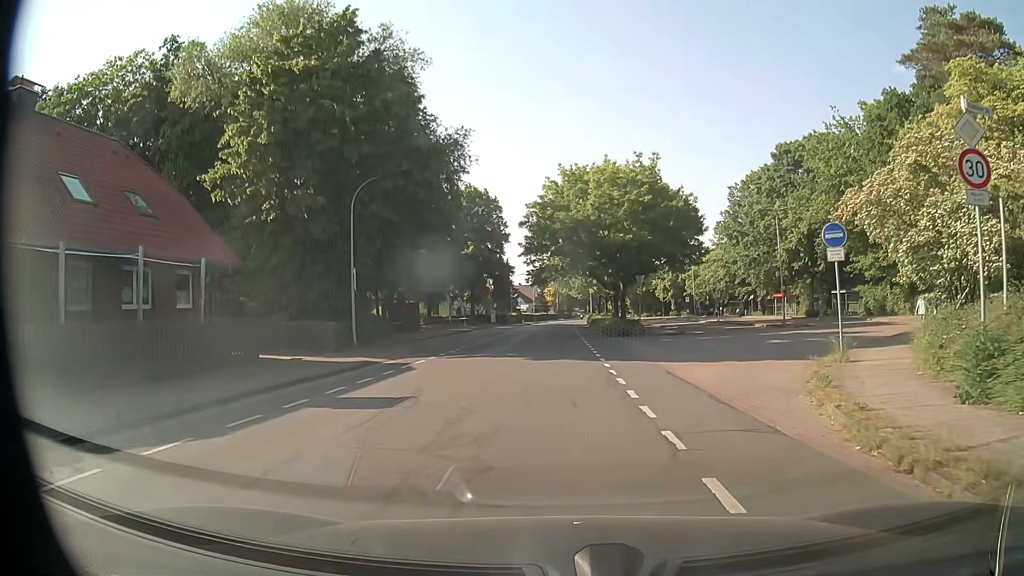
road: unclassified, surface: asphalt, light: Day
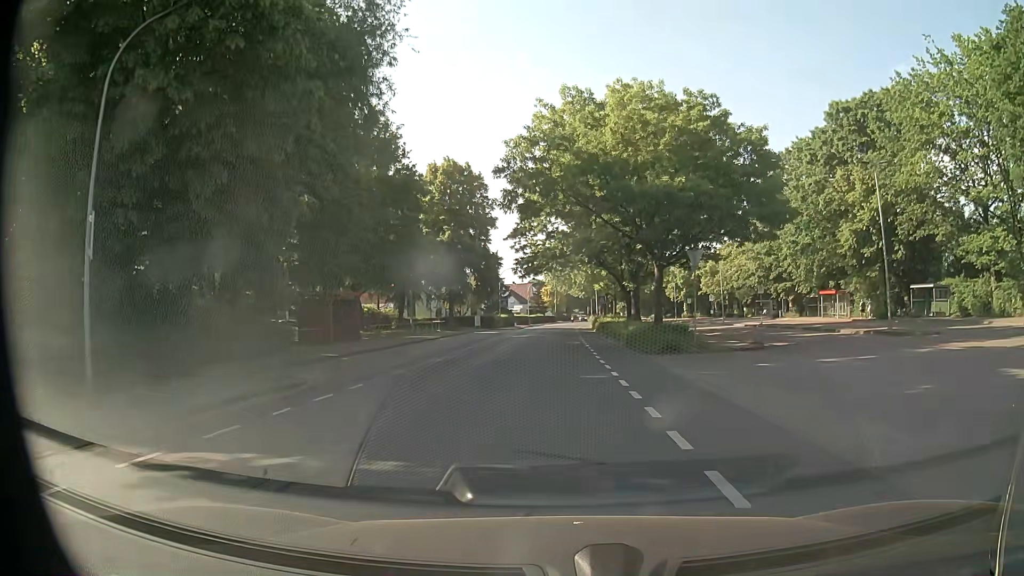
(+0.1, +17.1) m; 0°
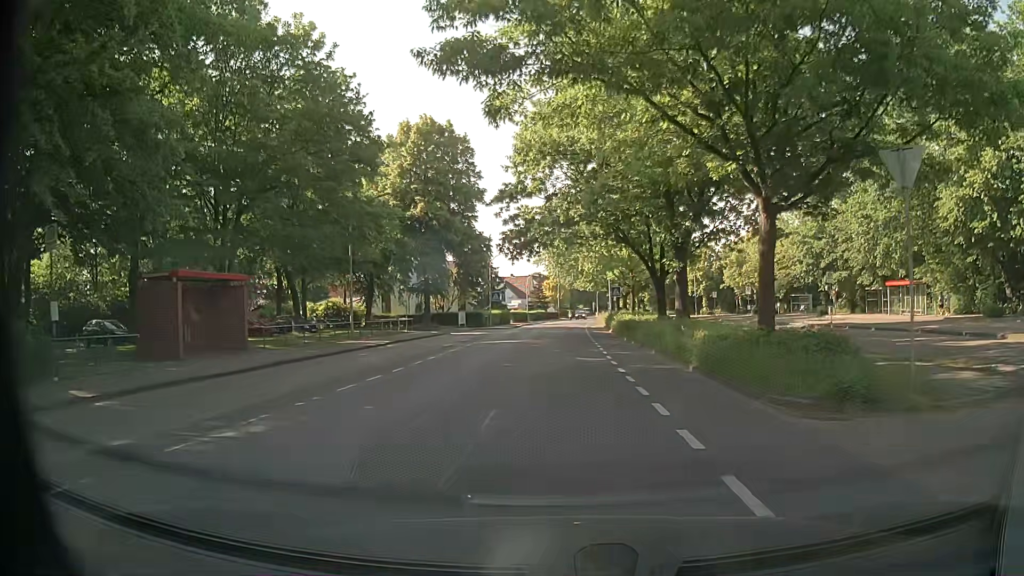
(0.0, +15.3) m; +1°
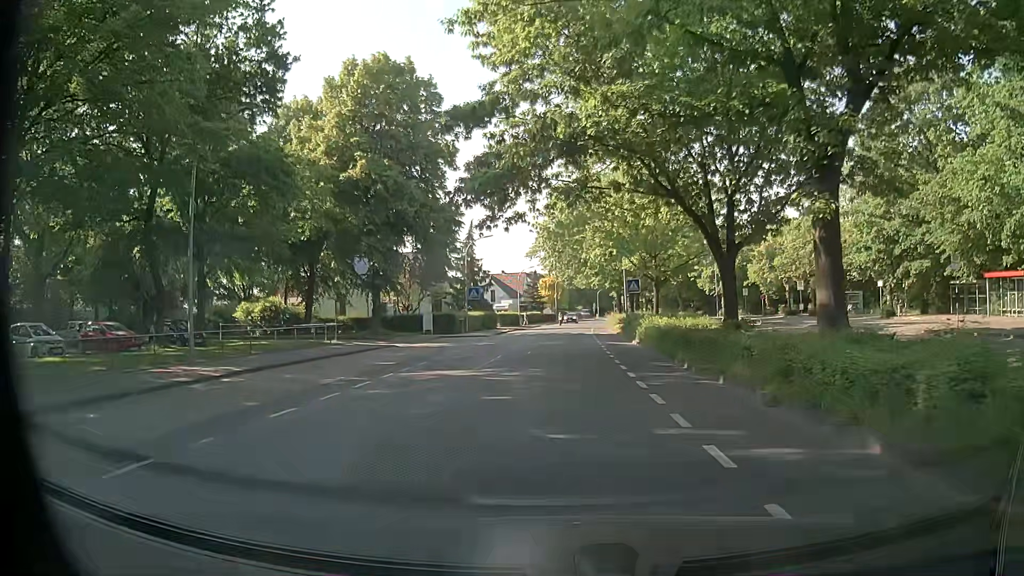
(-0.3, +15.9) m; -1°
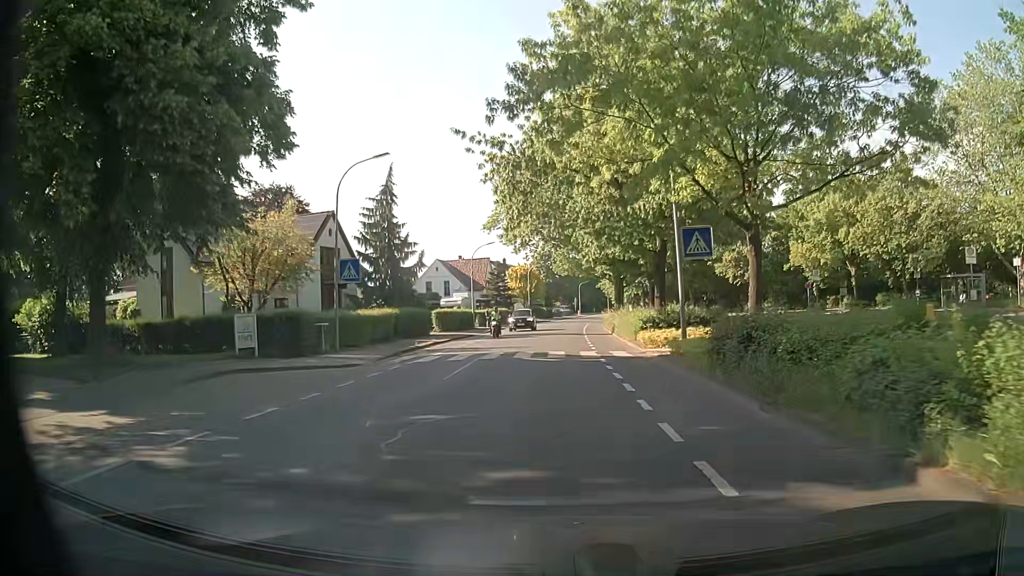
(+0.4, +26.4) m; +2°
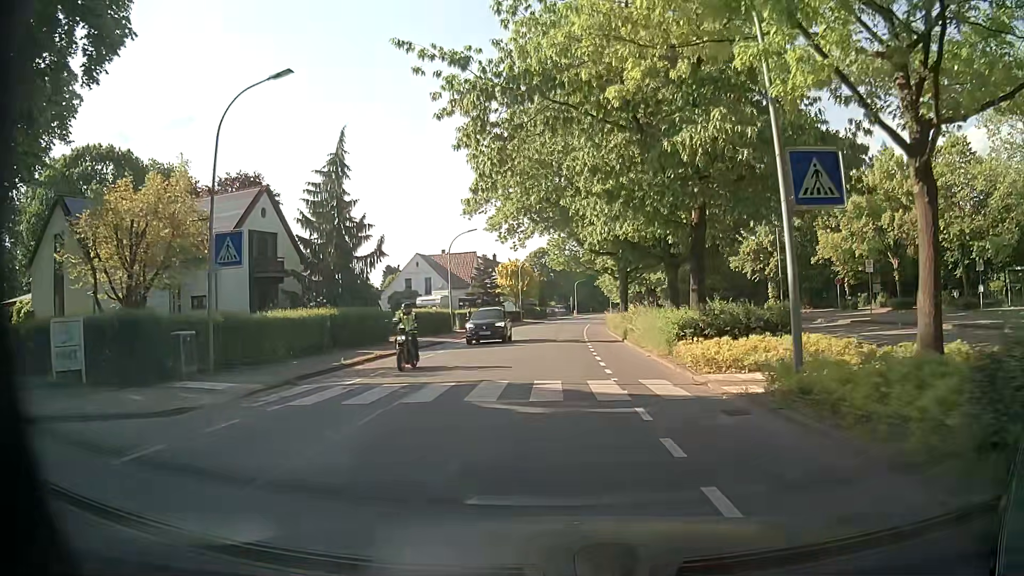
(0.0, +9.4) m; 0°
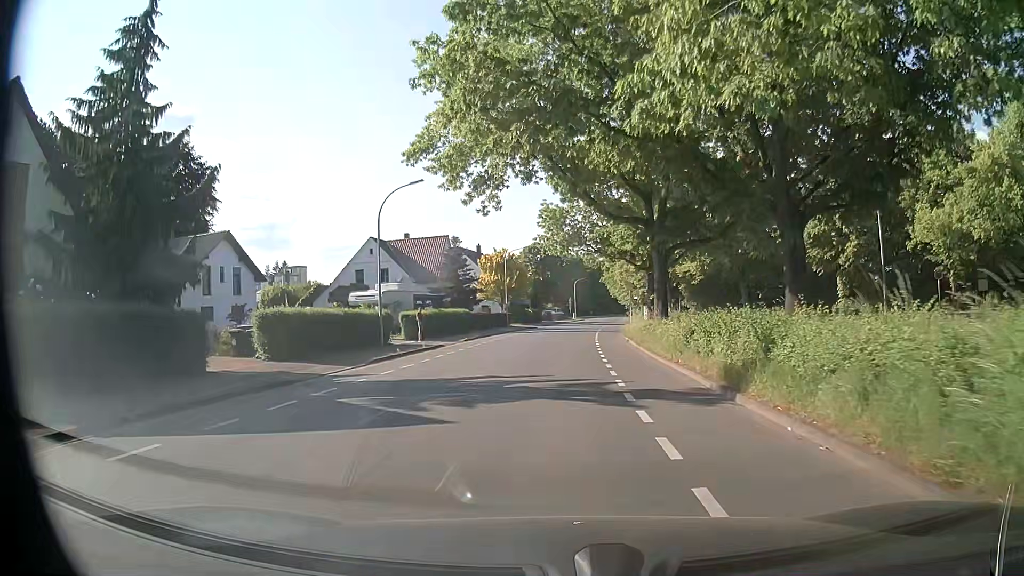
(+0.1, +19.0) m; 0°
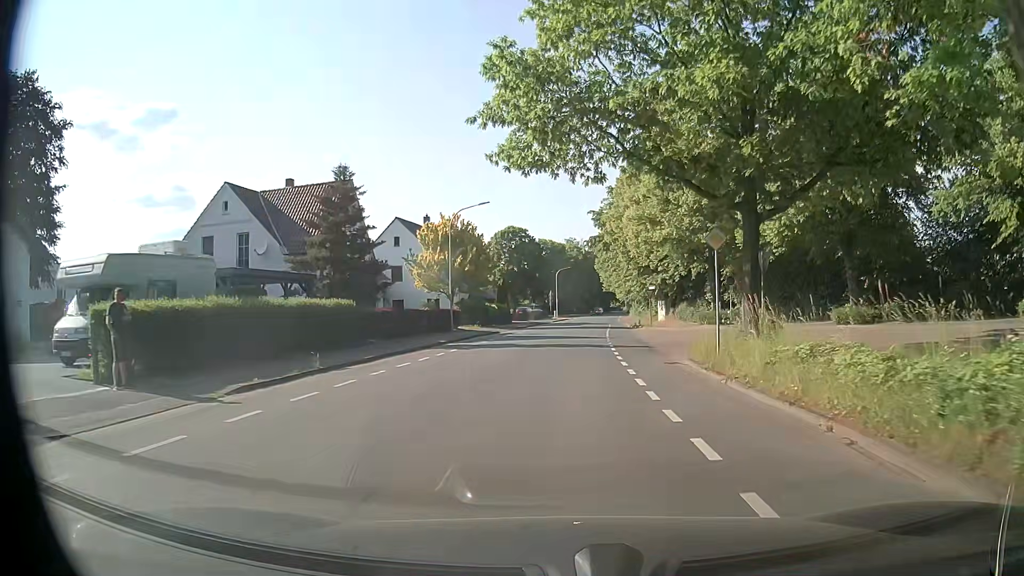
(+0.3, +25.6) m; +3°
(0, +10) (0, +20) (0, +30) (+1, +40) (+1, +50) (+2, +60) (+3, +70) (+3, +80) (+4, +90) (+5, +100) m
